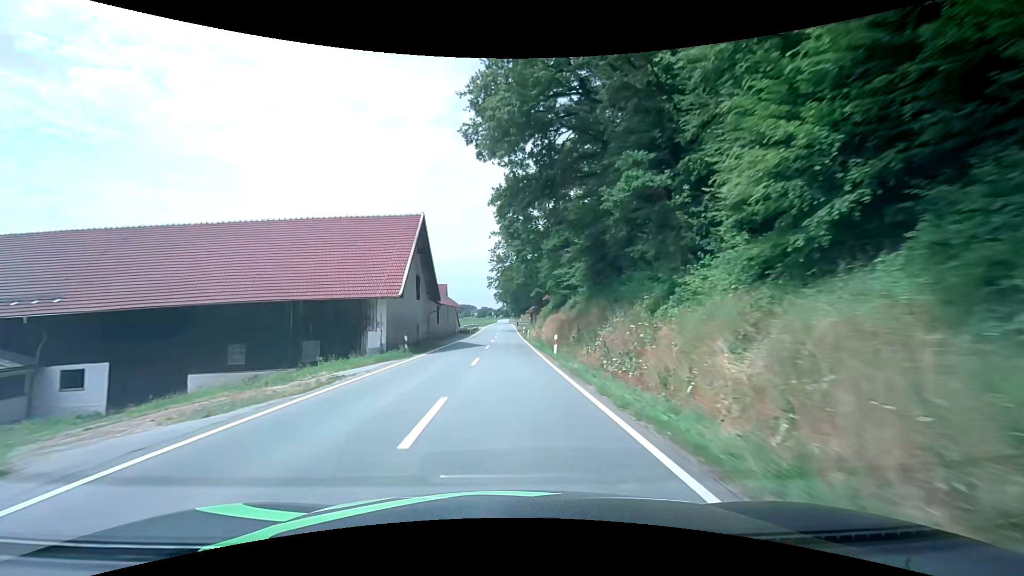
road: secondary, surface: asphalt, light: Day
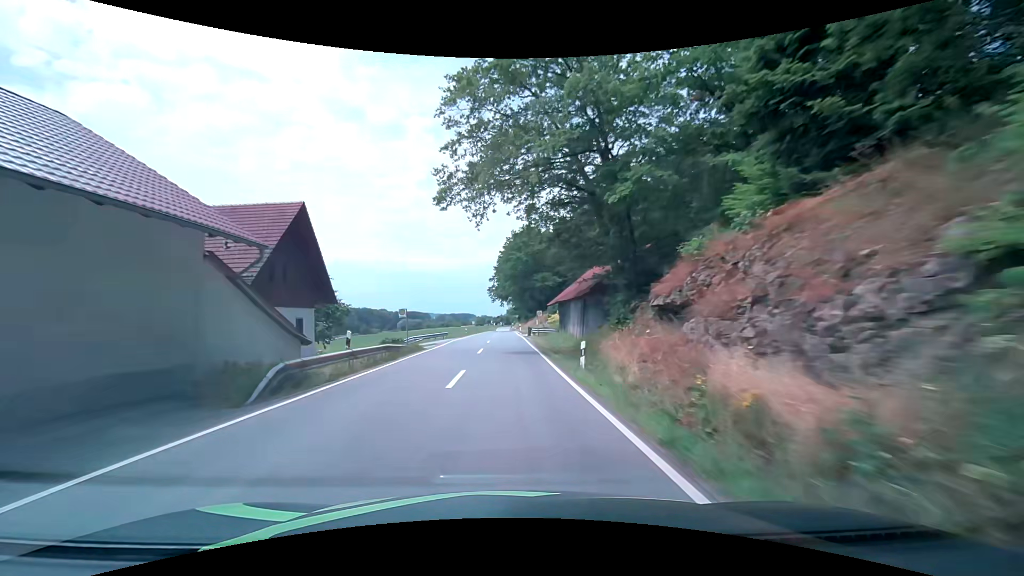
(+0.4, +54.8) m; +1°
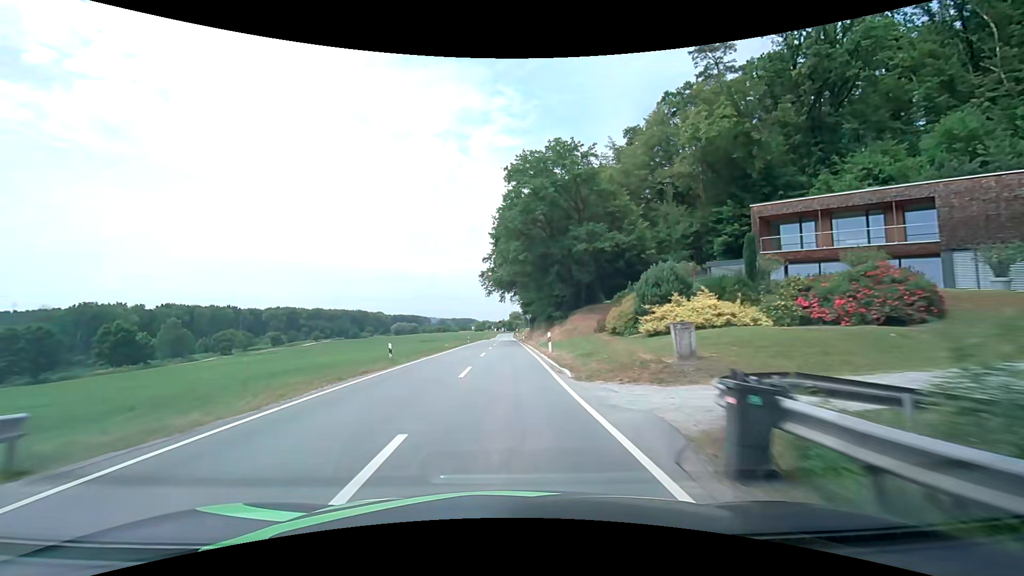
(-0.3, +44.2) m; -1°
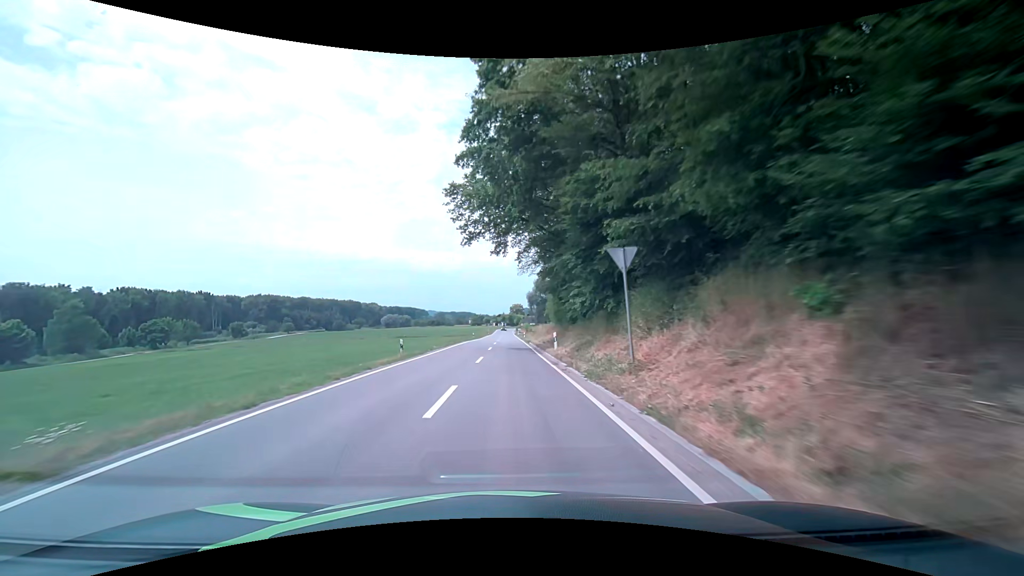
(-0.2, +42.9) m; 0°
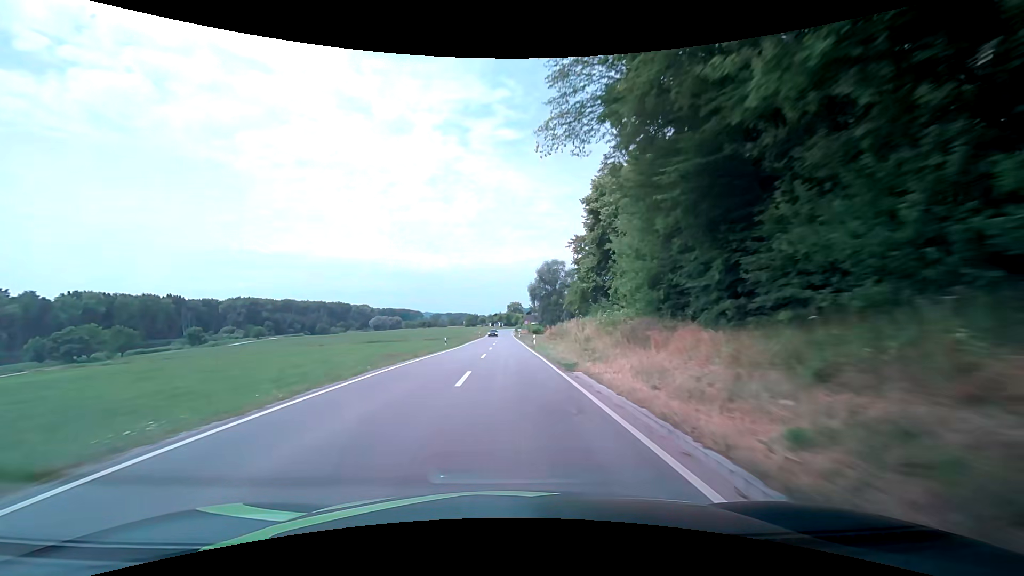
(-0.1, +31.7) m; 0°
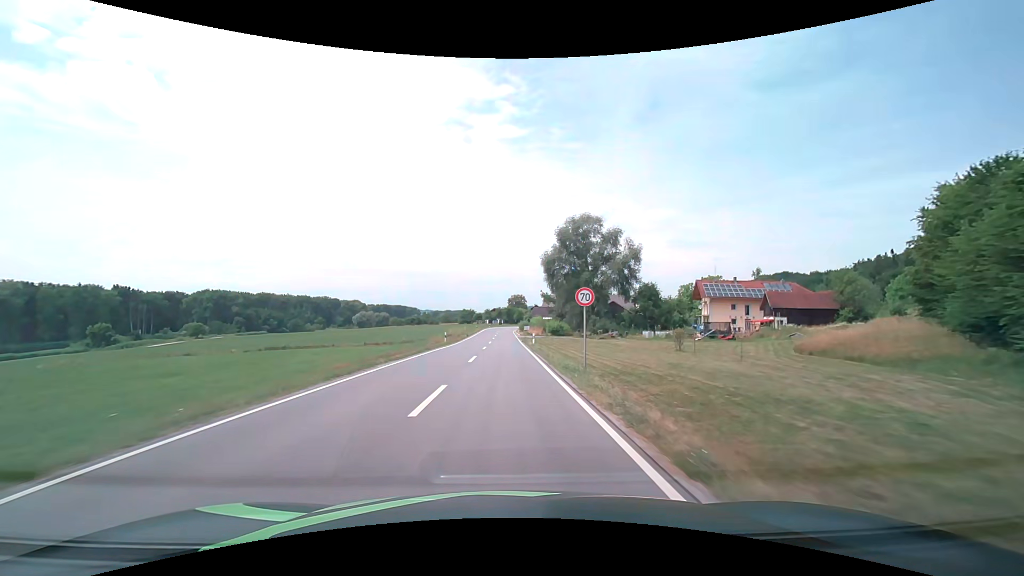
(+0.3, +51.8) m; 0°
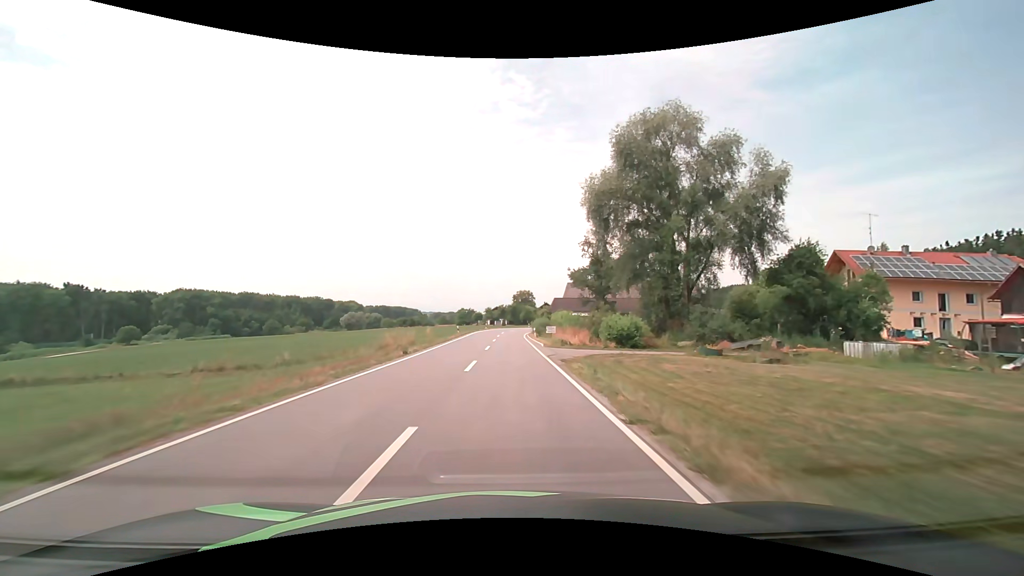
(-0.4, +40.9) m; -1°
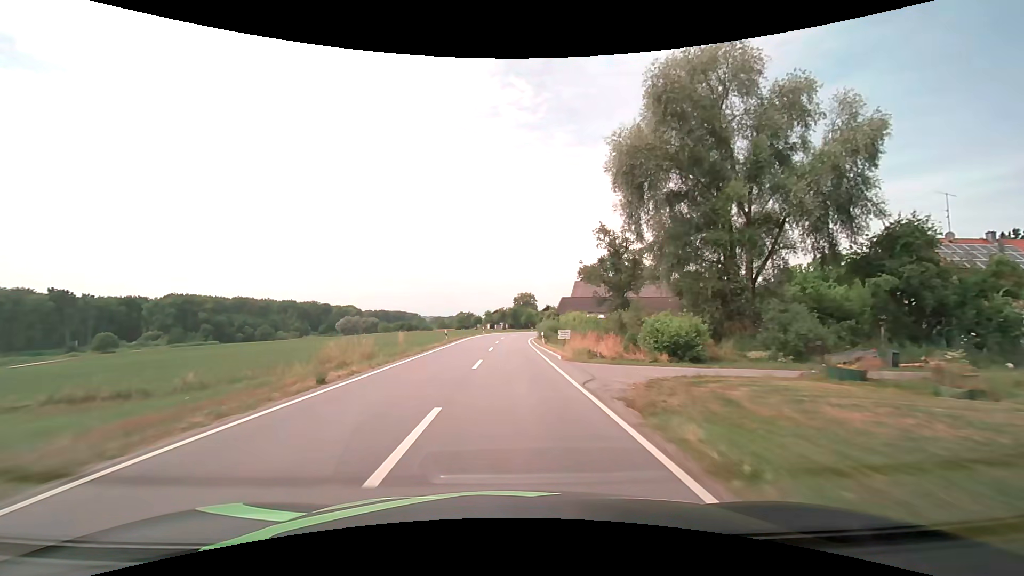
(0.0, +10.2) m; 0°
(0, +10) (0, +20) (0, +30) (0, +40) (+1, +50) (+1, +60) (+2, +70) (+4, +80) (+7, +89) (+10, +99) m
